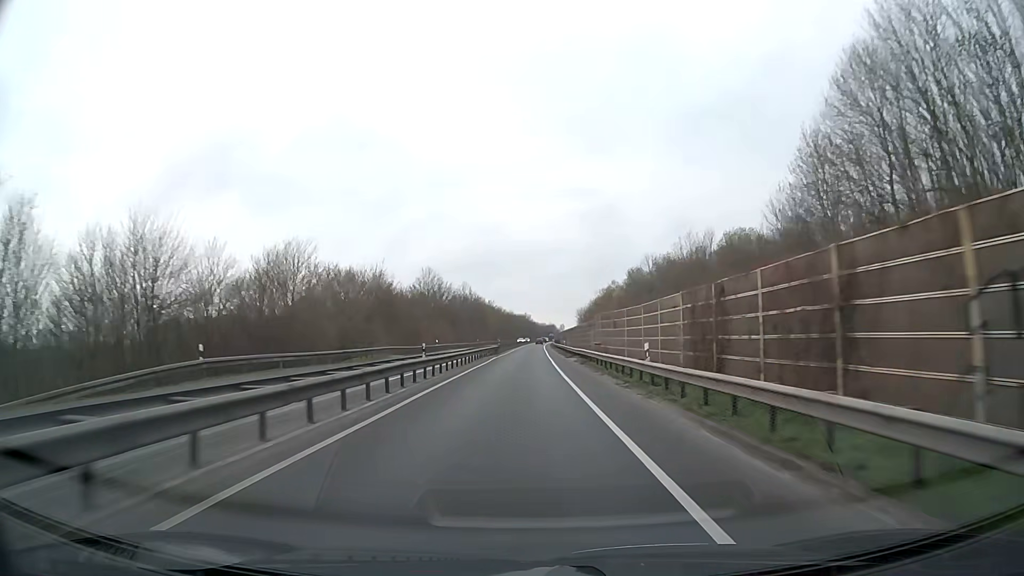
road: trunk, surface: asphalt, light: Day
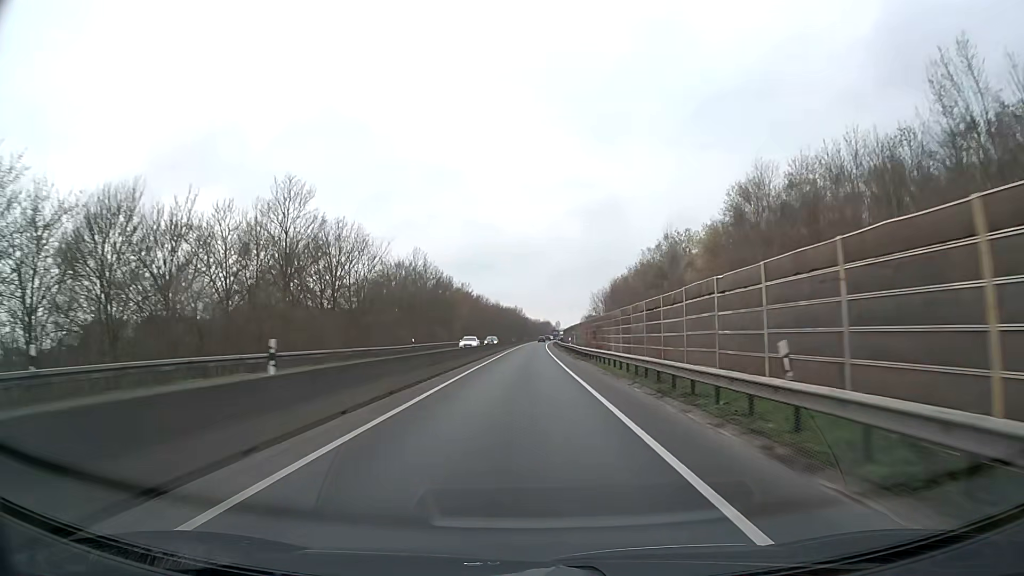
(+0.4, +63.2) m; +1°
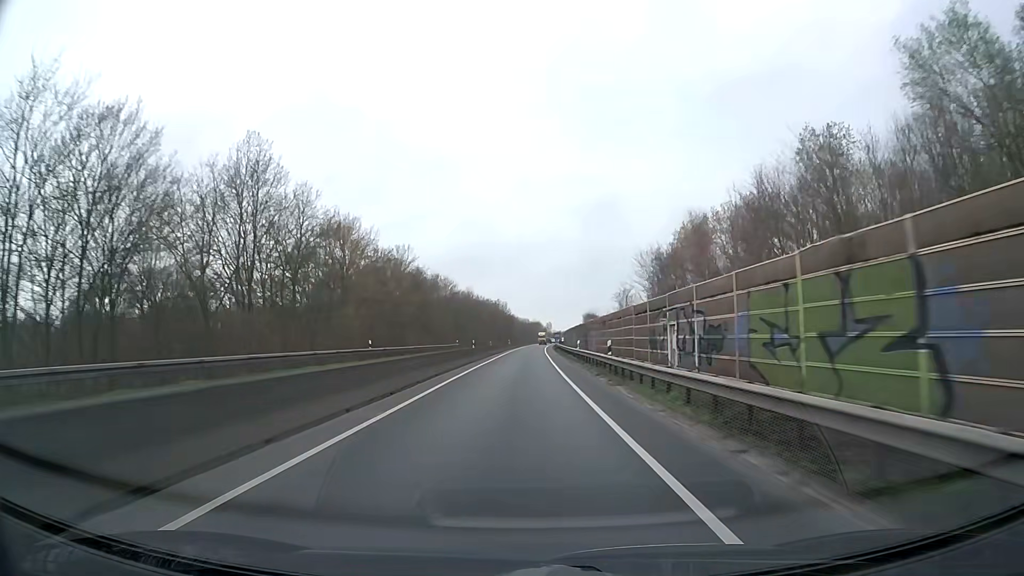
(+0.6, +63.2) m; +1°
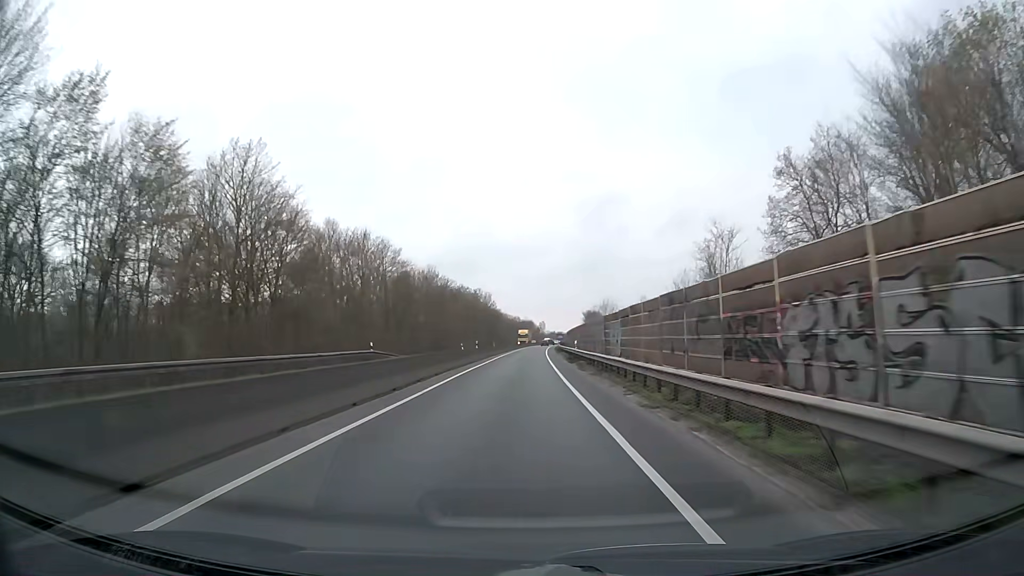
(+0.2, +47.4) m; +1°
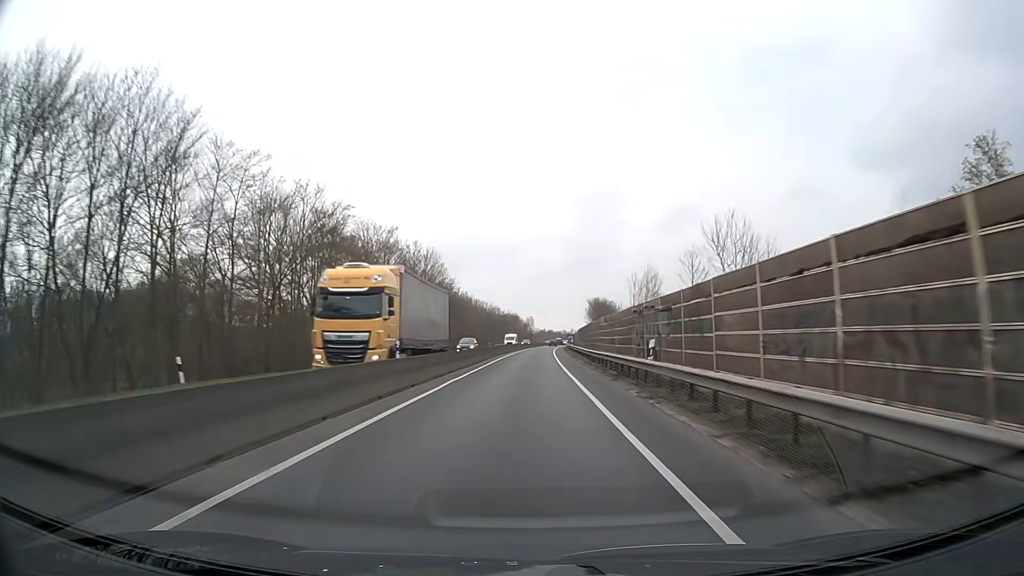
(+0.7, +78.9) m; +1°
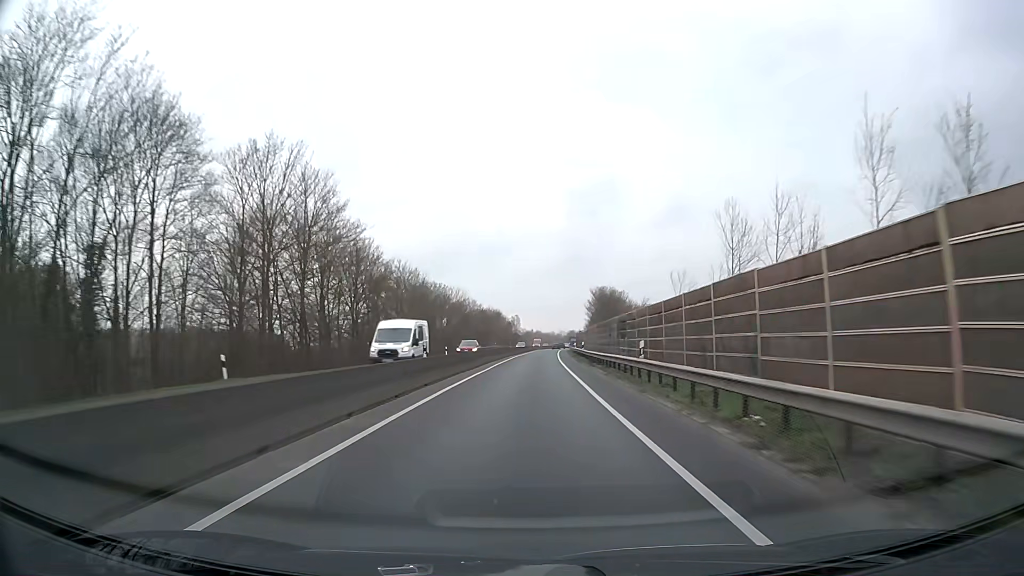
(+0.4, +47.4) m; +1°
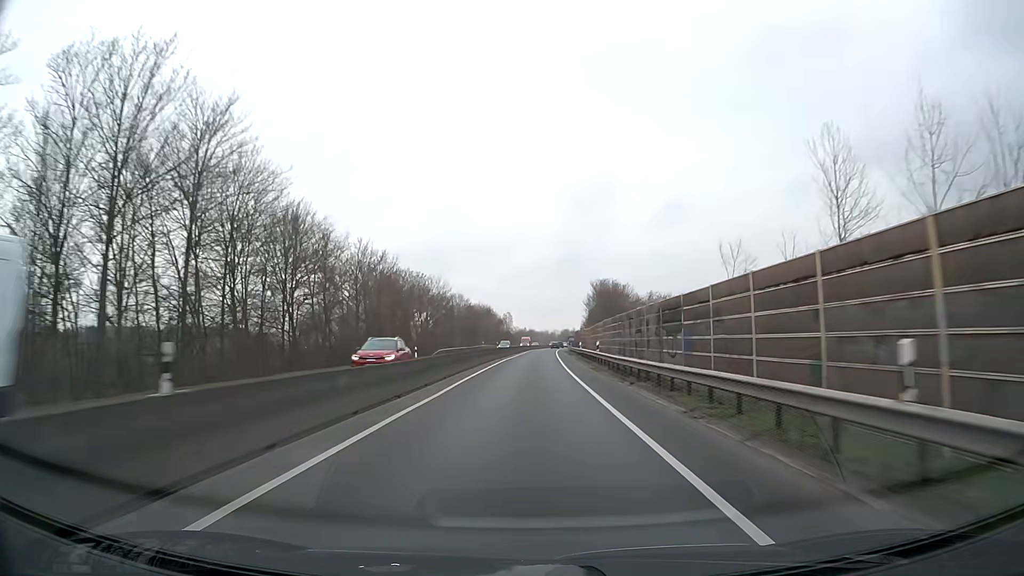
(+0.1, +15.8) m; +1°
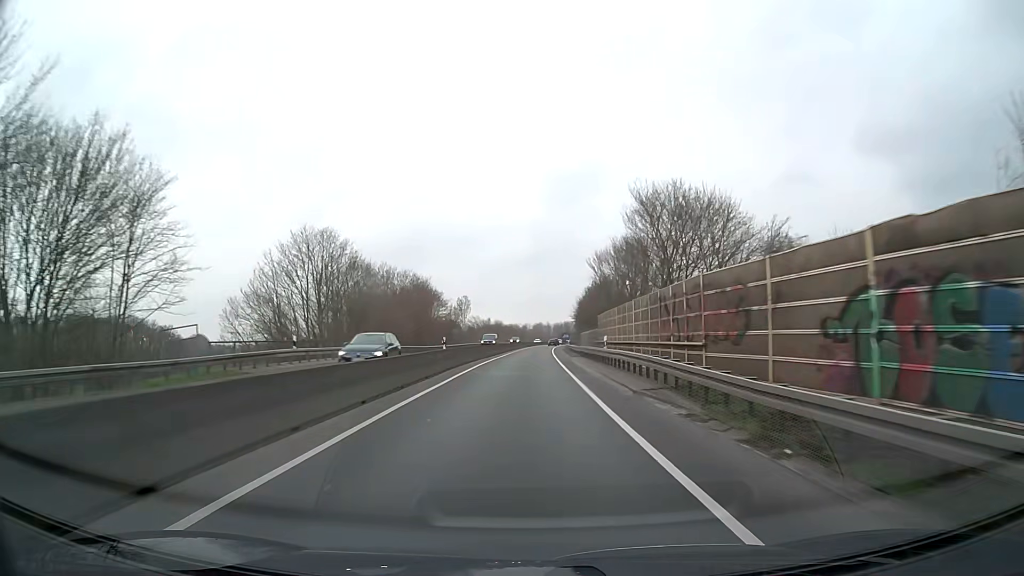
(+1.8, +79.1) m; +3°
(0, +10) (0, +20) (0, +30) (0, +40) (0, +50) (+1, +60) (+1, +70) (+1, +80) (+2, +90) (+2, +100) m
